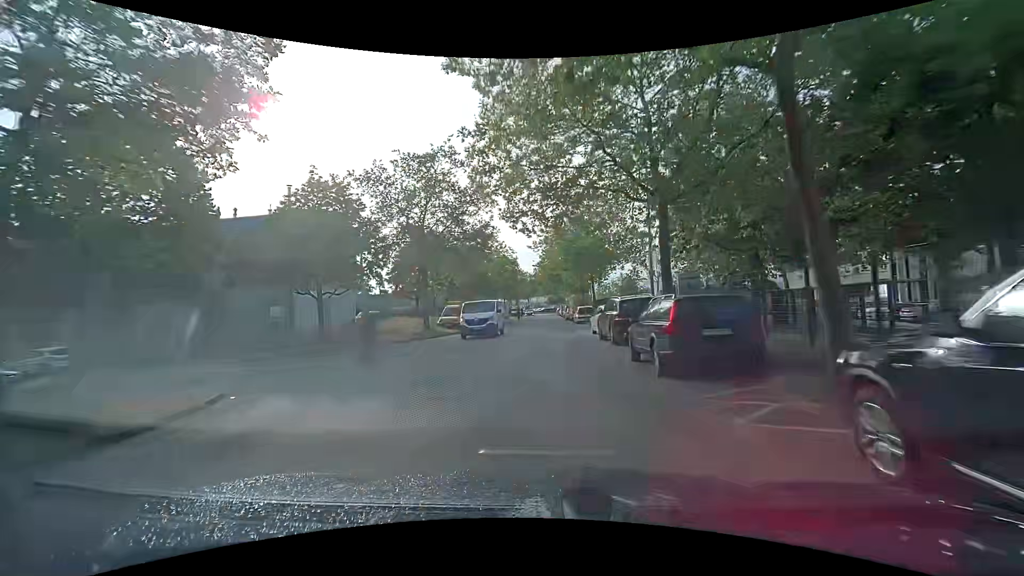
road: tertiary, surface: asphalt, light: Day
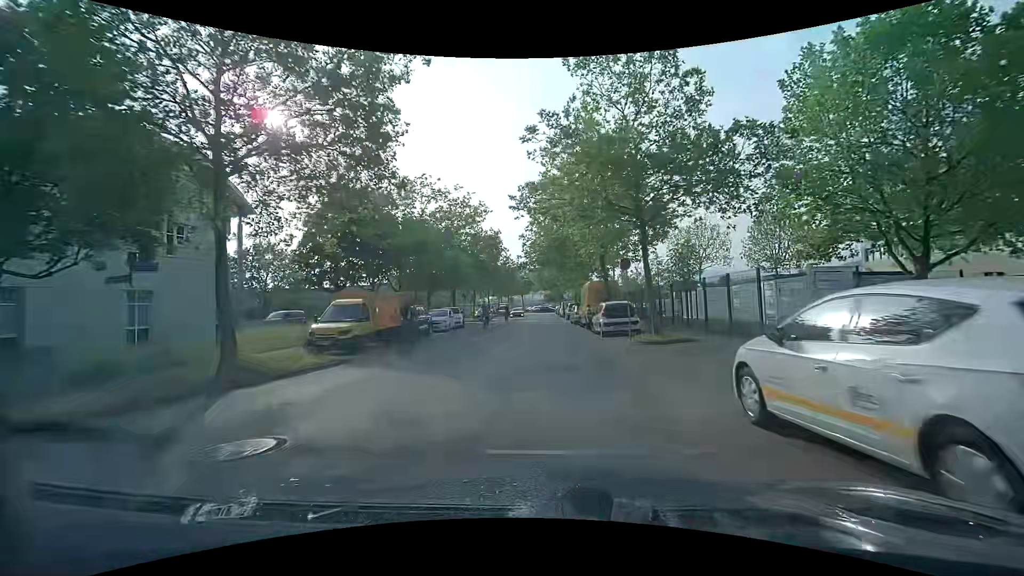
(+0.2, +20.2) m; +1°
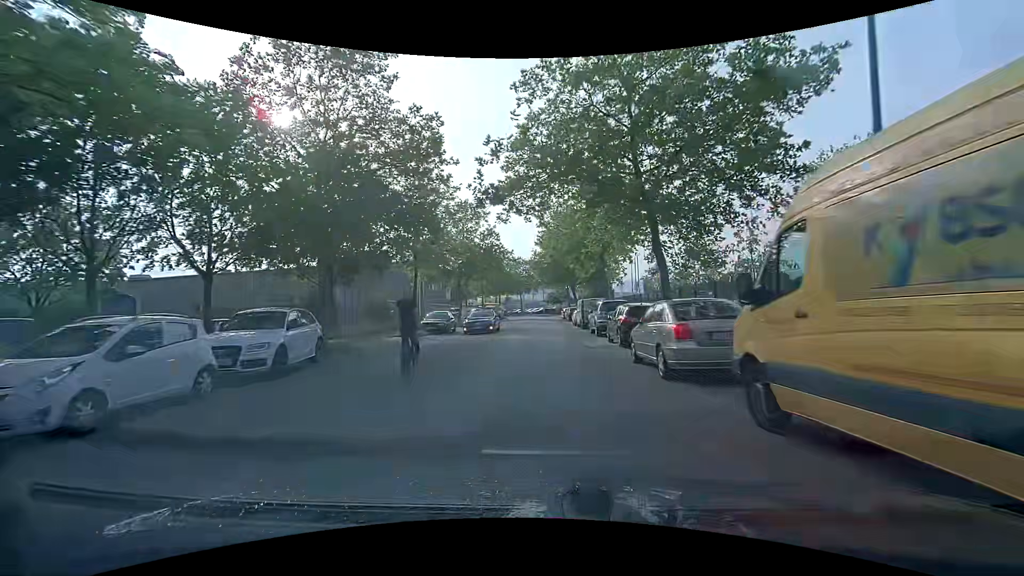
(-0.1, +25.7) m; -1°
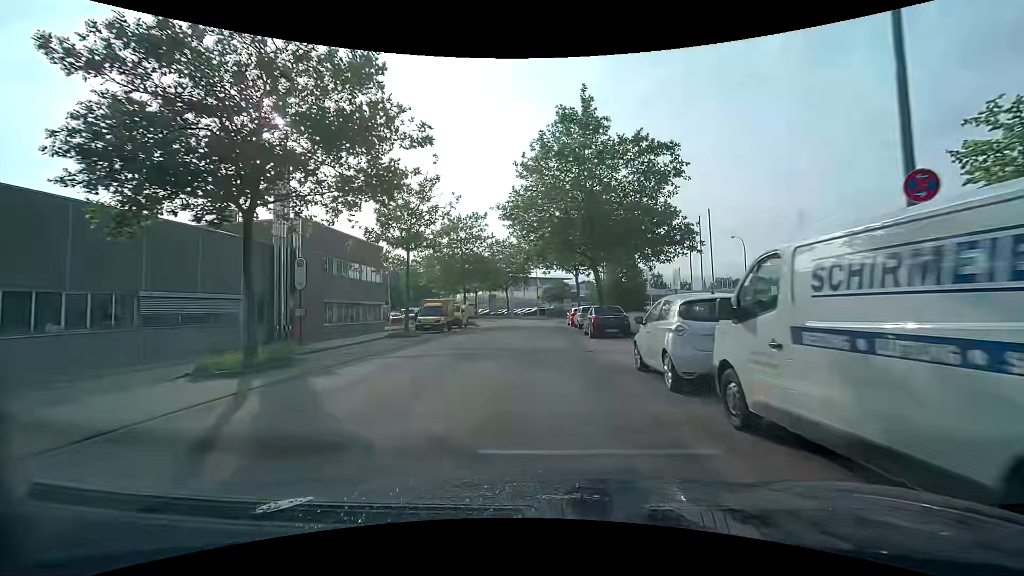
(+0.3, +30.5) m; +1°
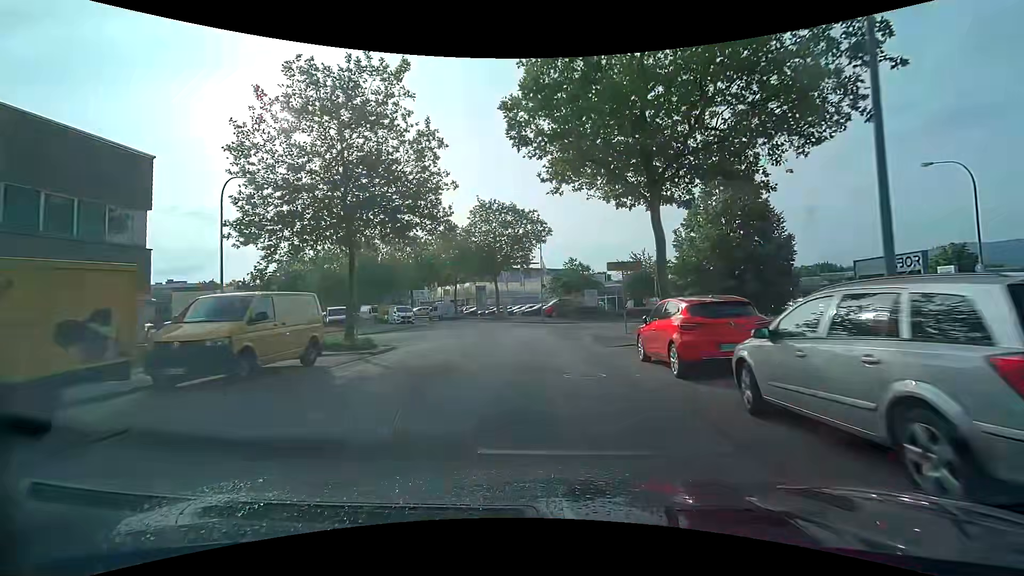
(-0.2, +29.5) m; -1°
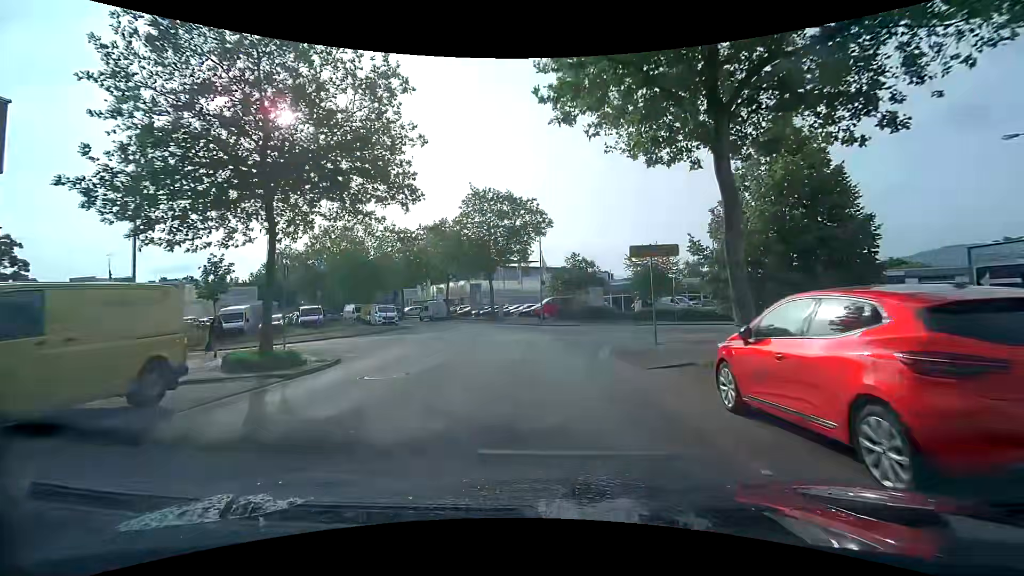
(0.0, +5.5) m; 0°
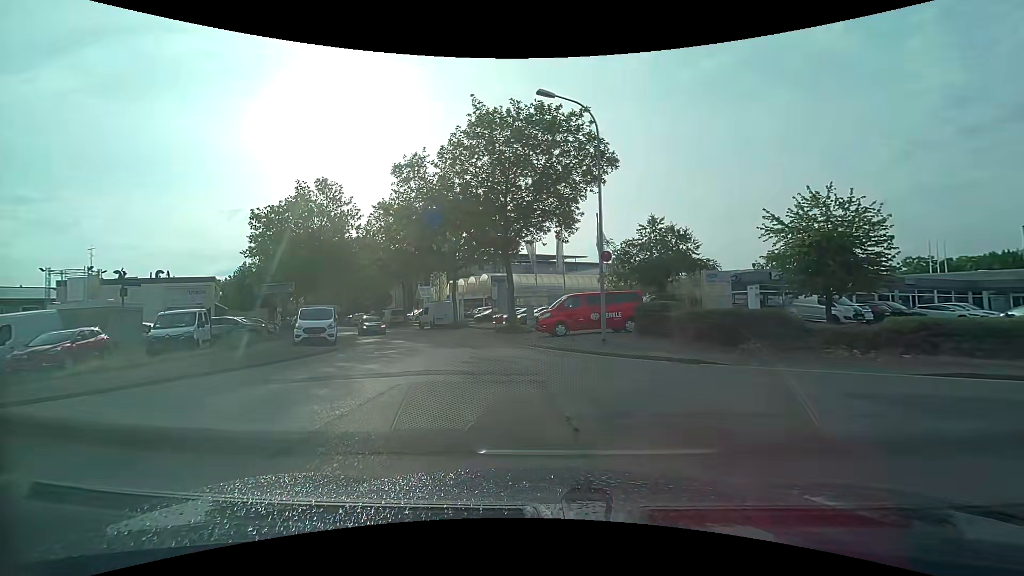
(-0.1, +20.9) m; -2°
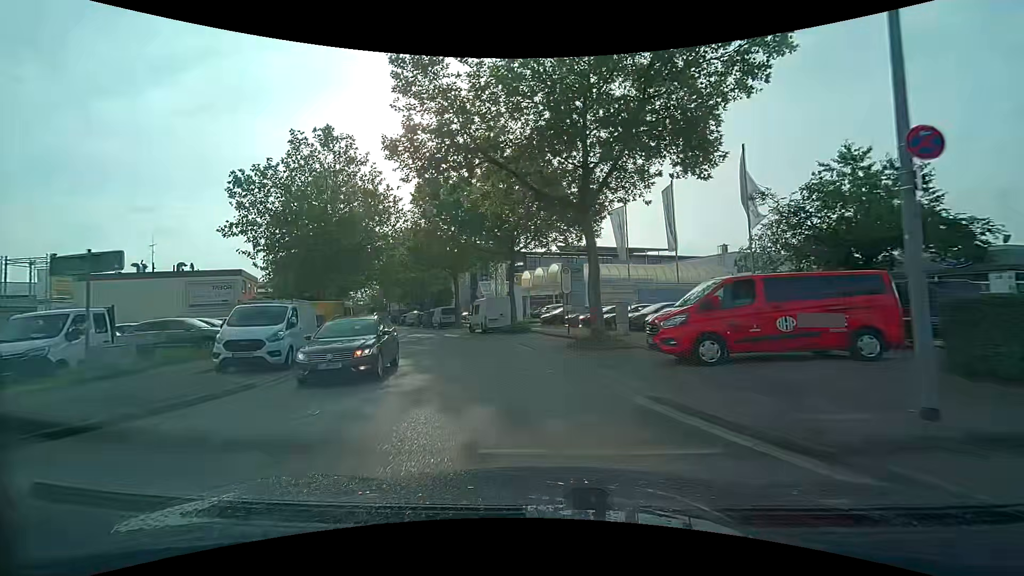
(-1.3, +12.0) m; -9°
